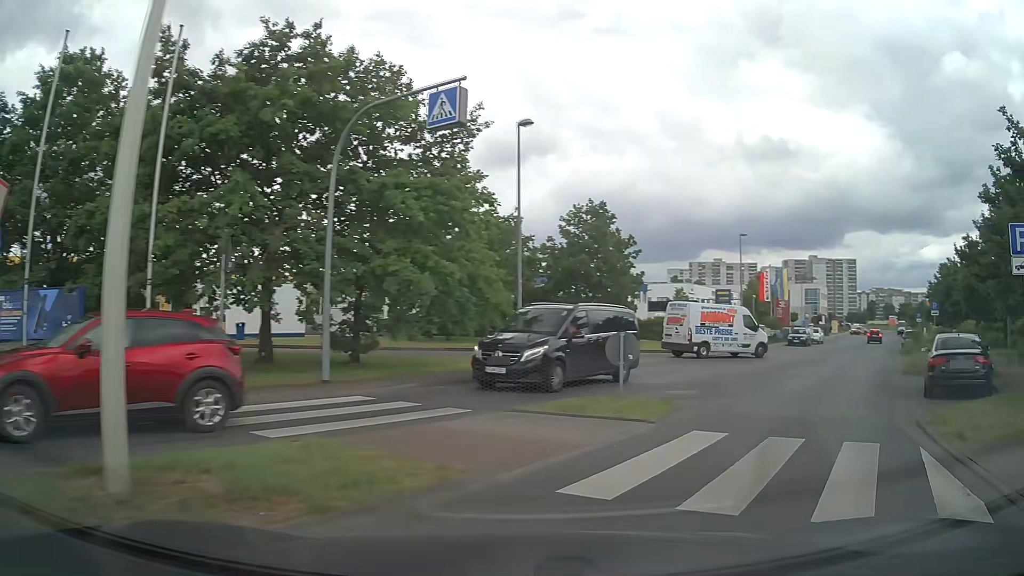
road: tertiary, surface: asphalt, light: Day
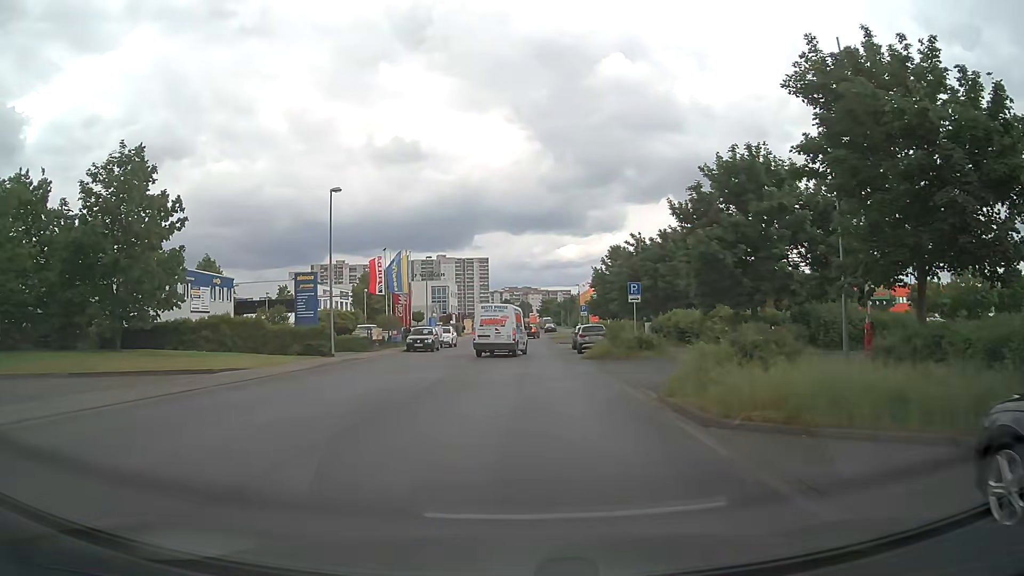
(+5.9, +14.2) m; +34°
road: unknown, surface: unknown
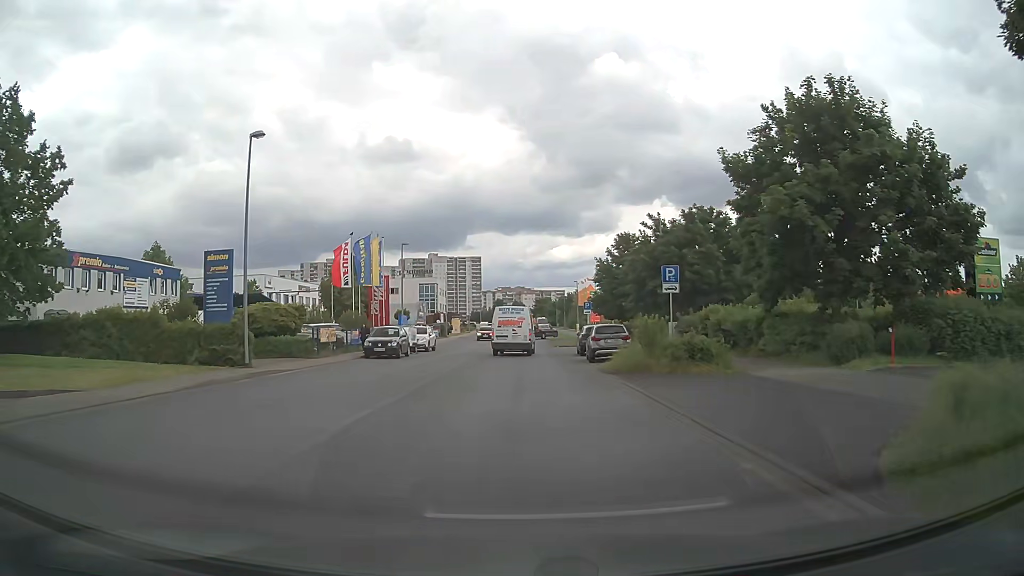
(0.0, +9.4) m; 0°
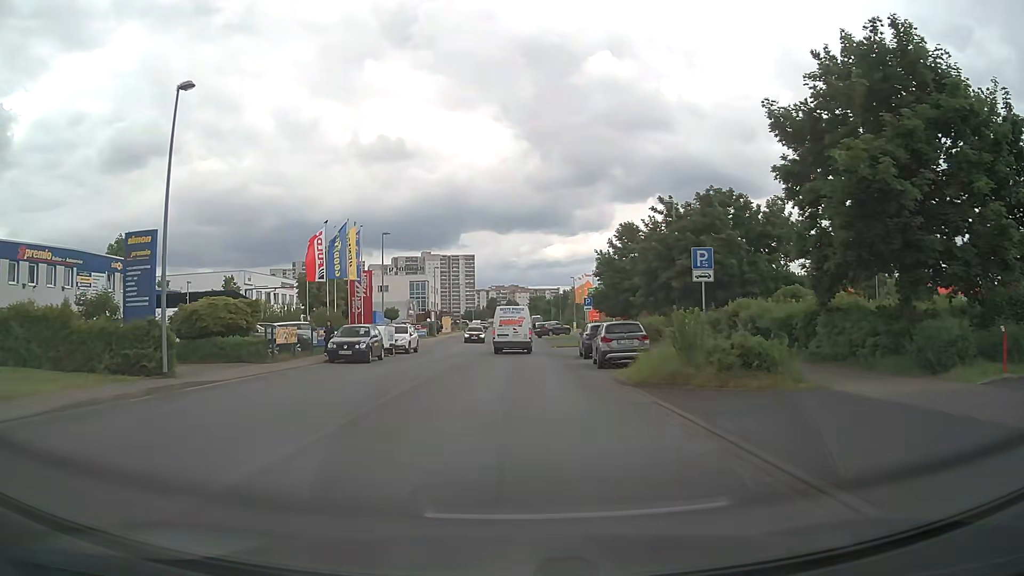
(+0.1, +5.1) m; +2°
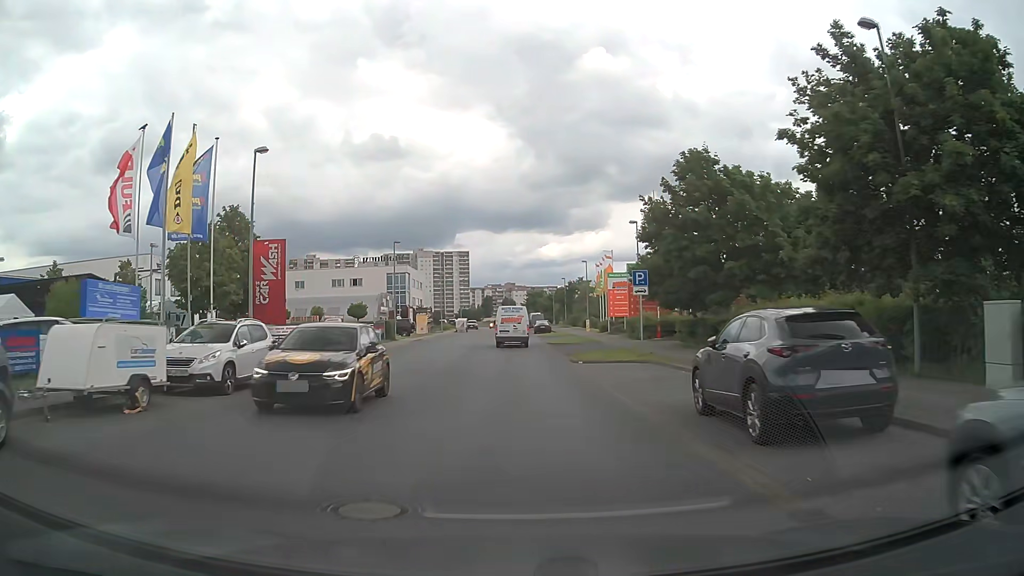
(0.0, +22.3) m; 0°
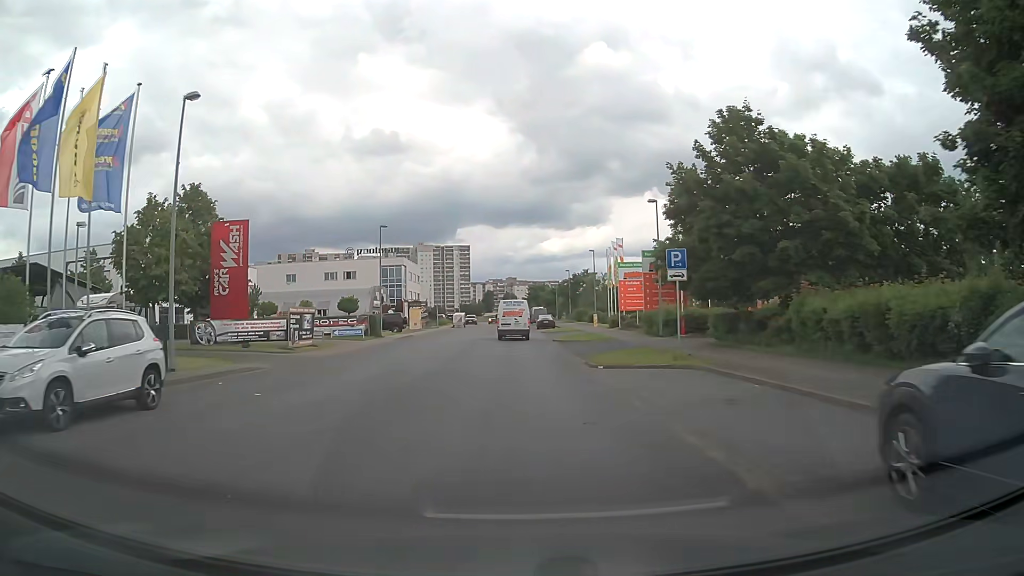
(-0.1, +5.9) m; -1°
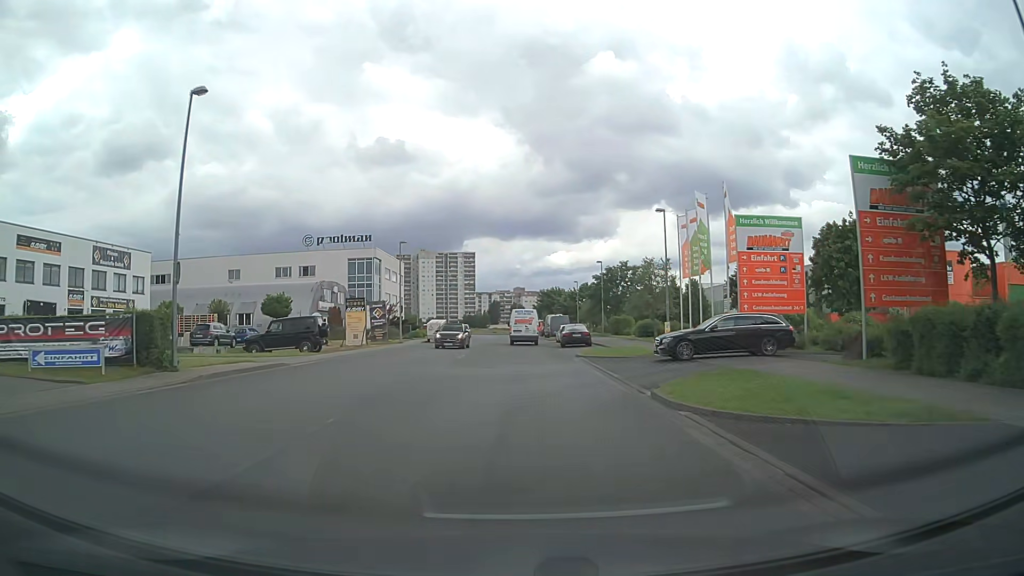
(-0.1, +29.5) m; -1°
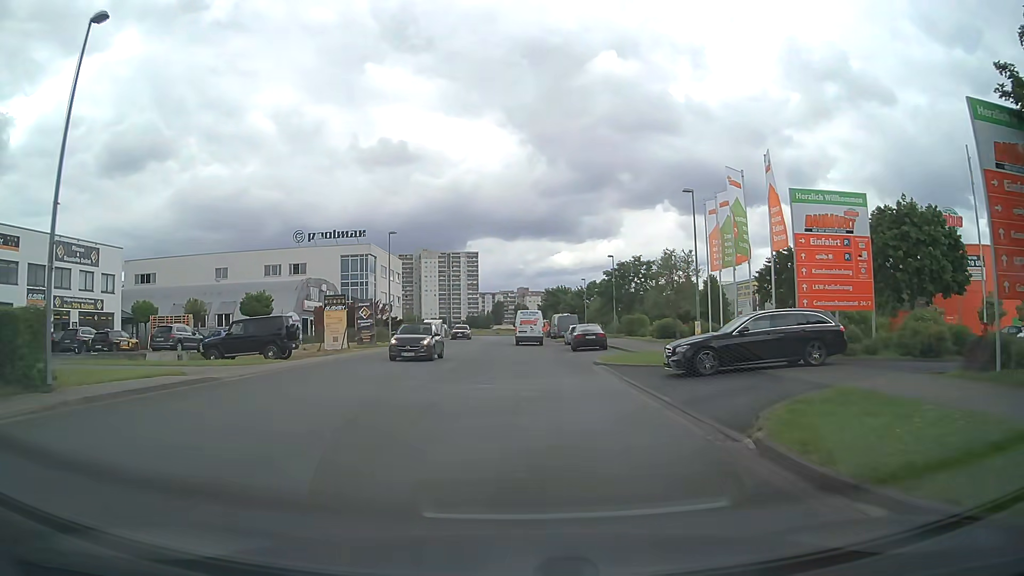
(0.0, +5.6) m; 0°
